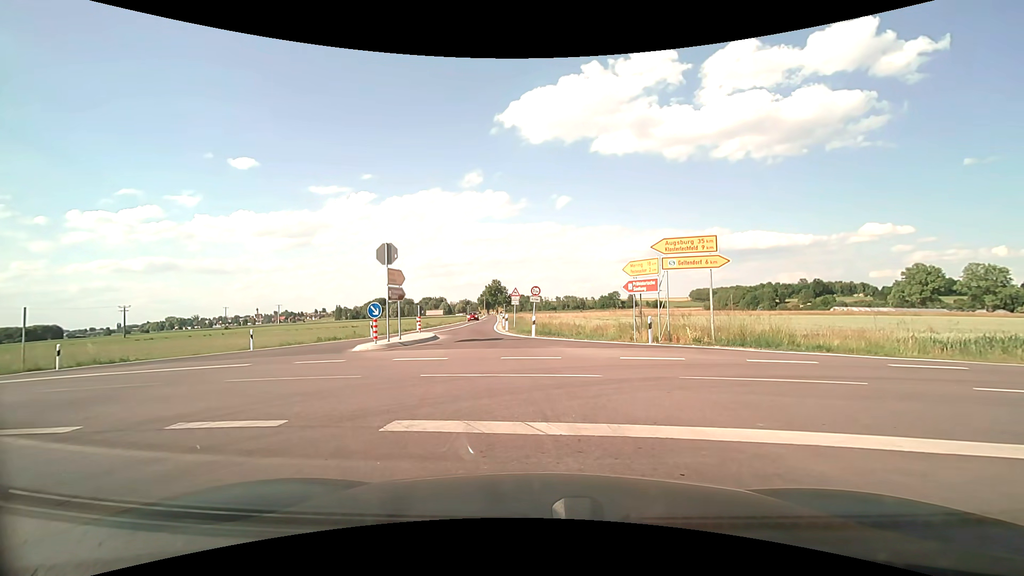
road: secondary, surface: asphalt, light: Day
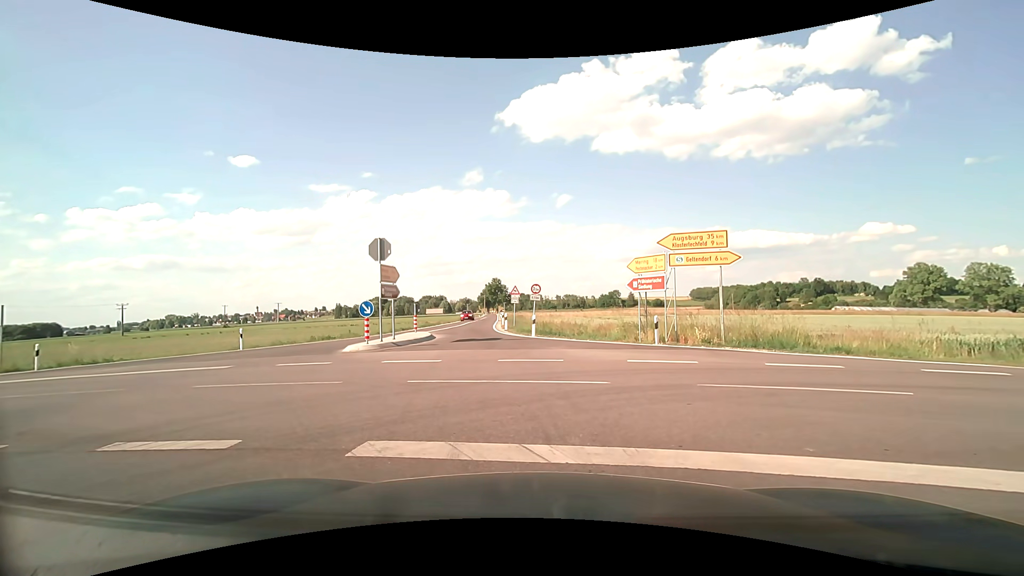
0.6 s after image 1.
(0.0, +0.9) m; +1°
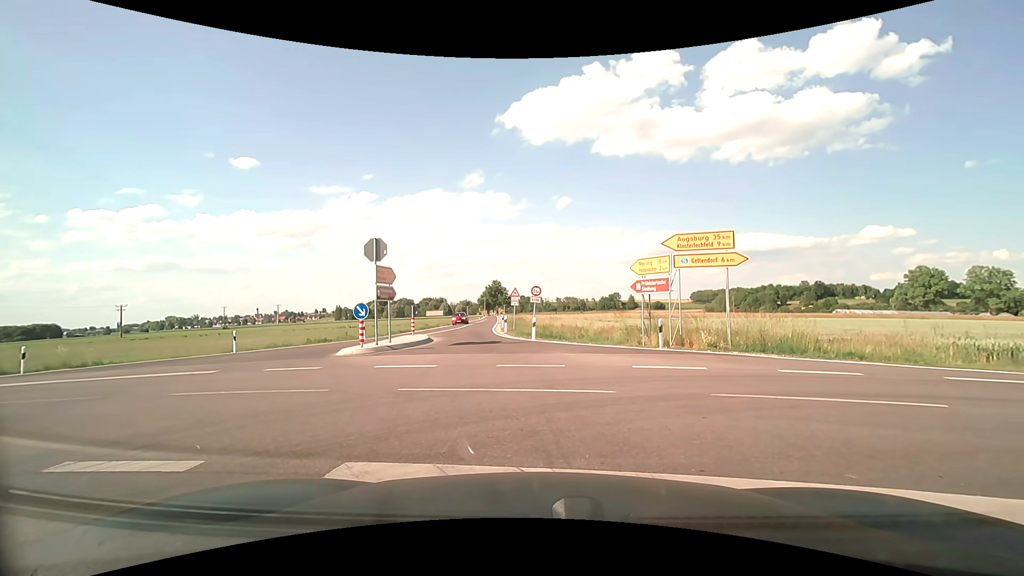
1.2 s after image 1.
(0.0, +0.5) m; 0°
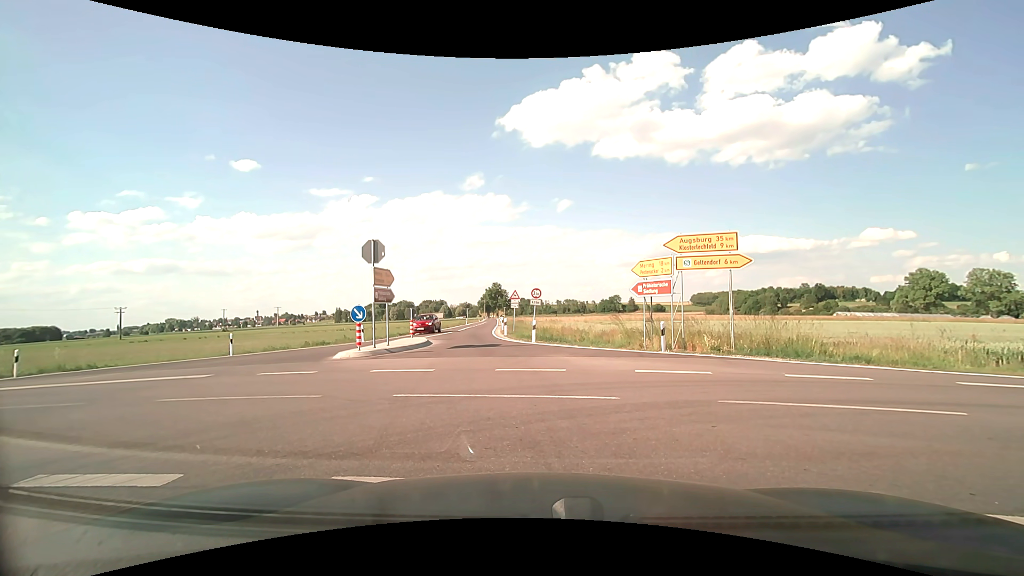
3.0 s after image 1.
(0.0, +0.4) m; 0°
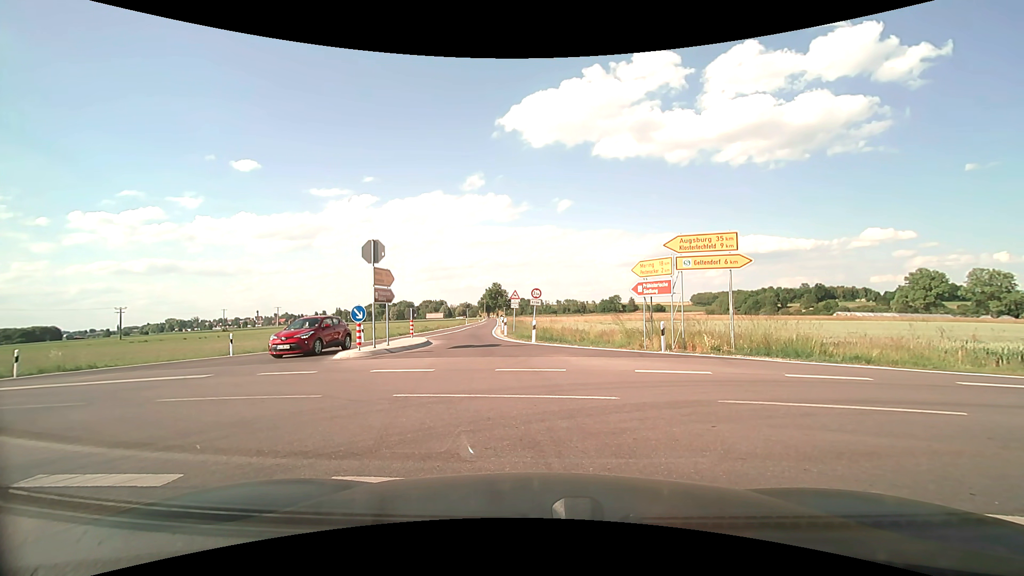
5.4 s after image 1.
(0.0, 0.0) m; 0°
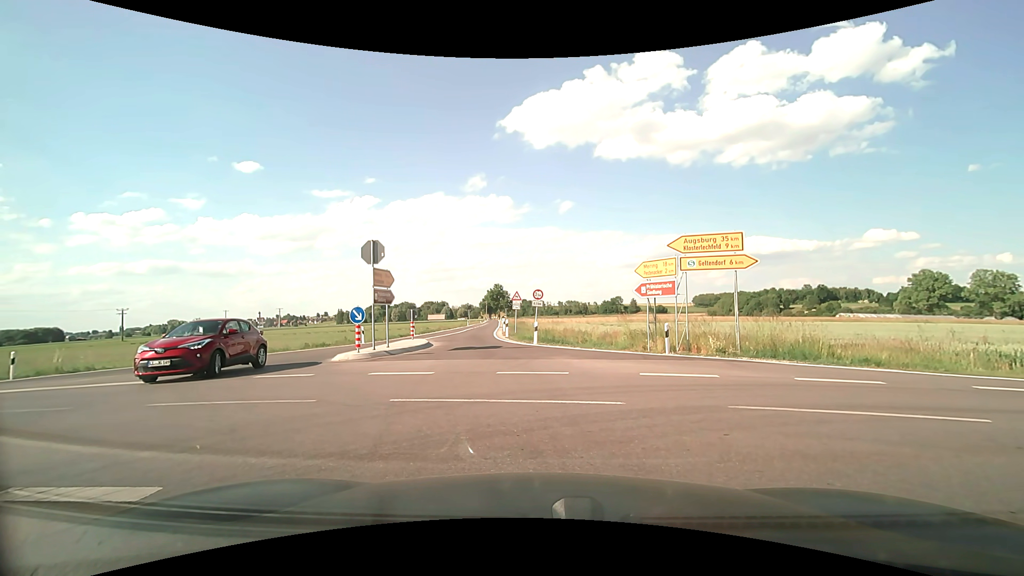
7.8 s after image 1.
(0.0, +0.2) m; 0°
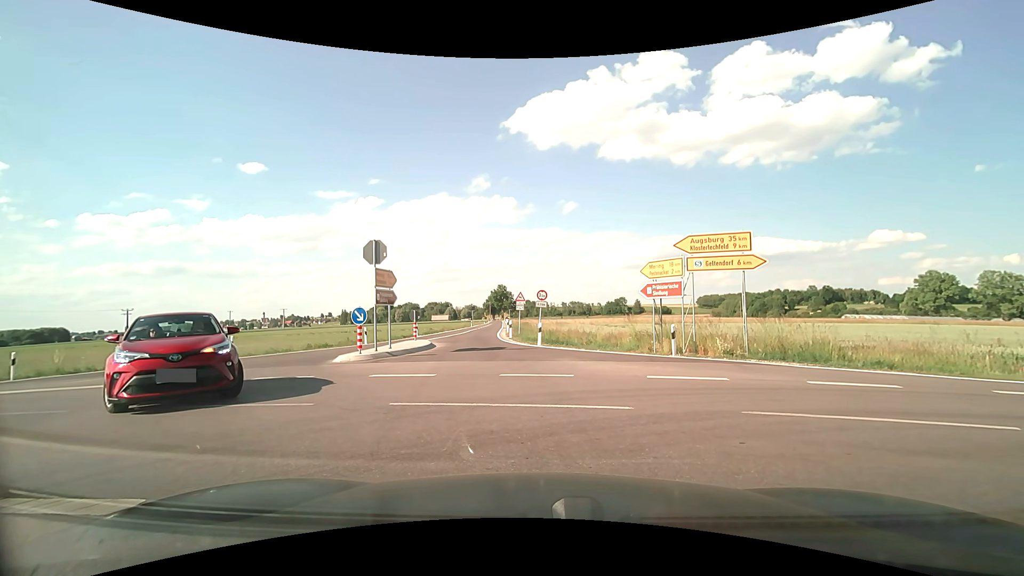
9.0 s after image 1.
(0.0, +0.3) m; 0°
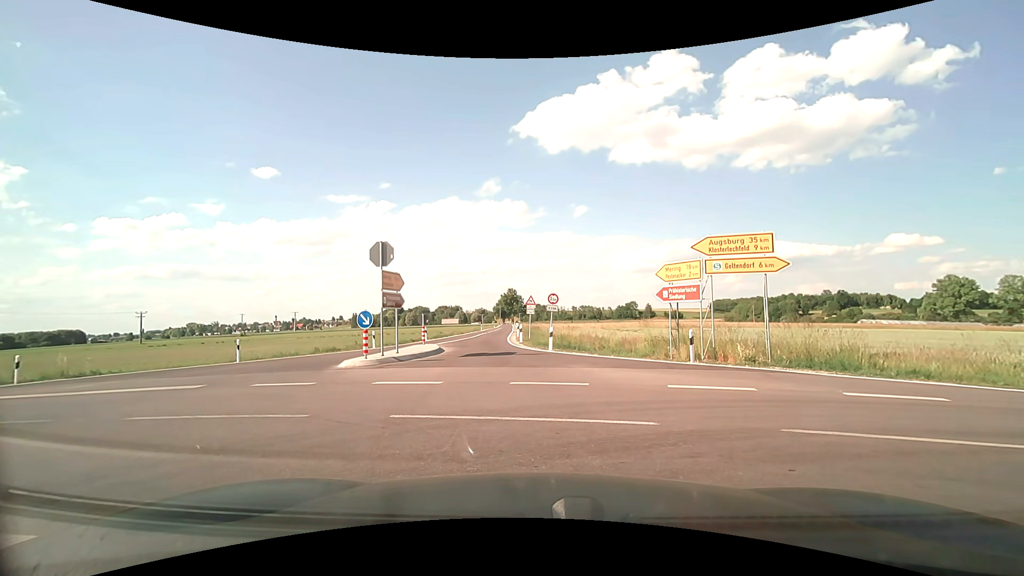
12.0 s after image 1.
(0.0, +0.7) m; 0°
(-4, +9) (-13, +13) (-23, +14) (-33, +14) (-43, +15) (-53, +16) (-63, +17) (-73, +18) (-83, +19) (-93, +19) m
